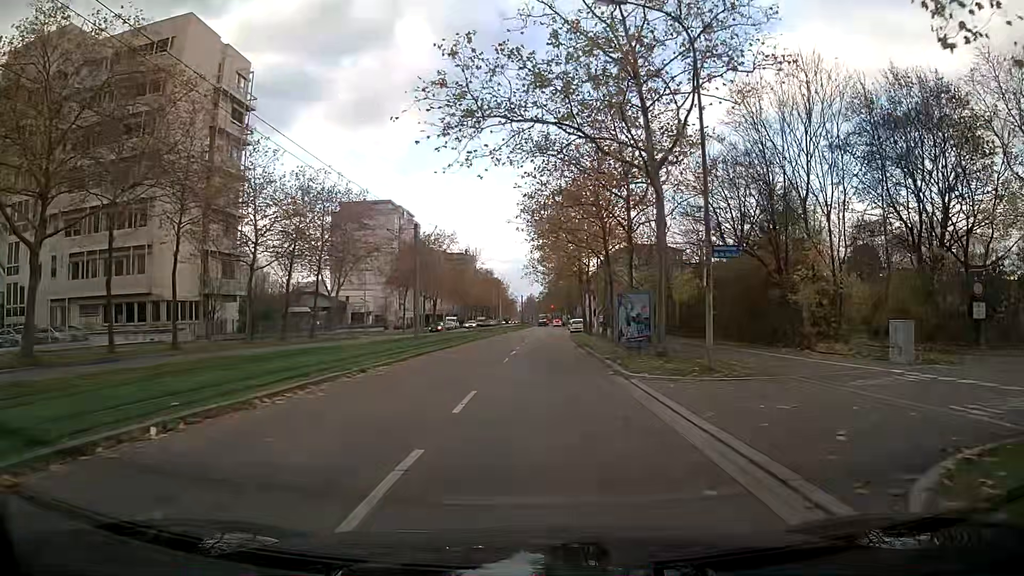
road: tertiary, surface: asphalt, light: Day
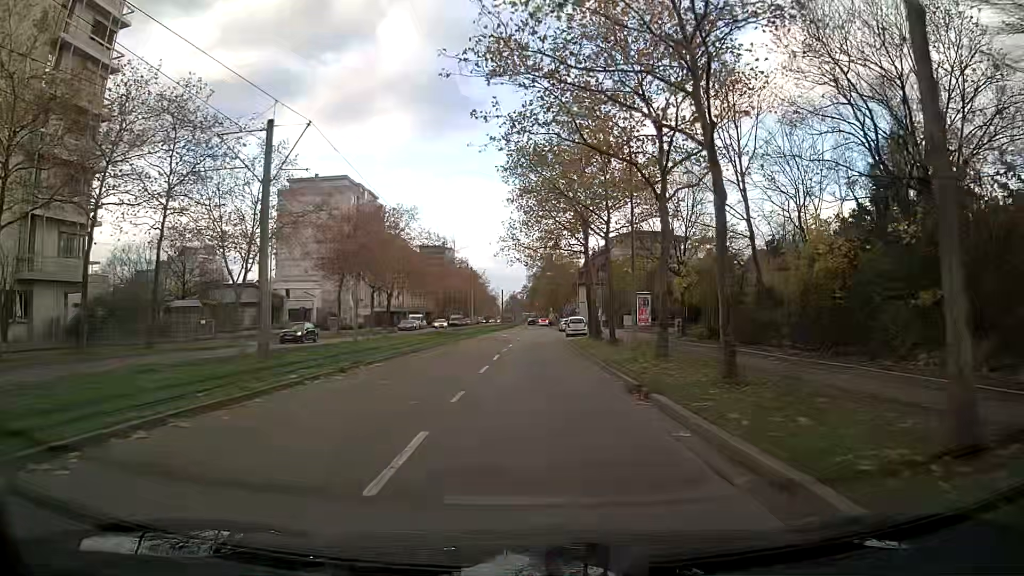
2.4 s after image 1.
(+0.3, +22.9) m; +2°
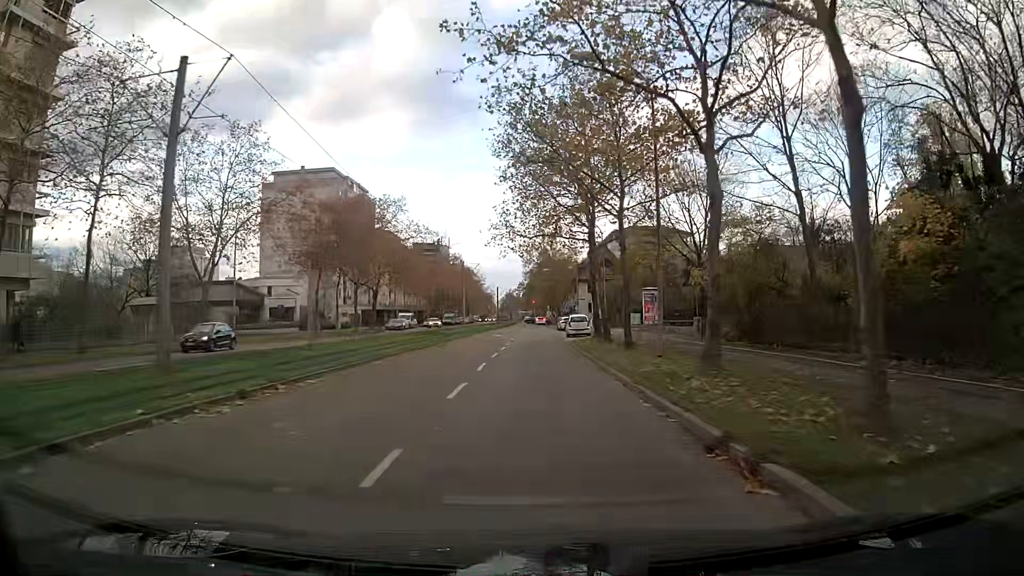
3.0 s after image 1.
(0.0, +5.8) m; 0°
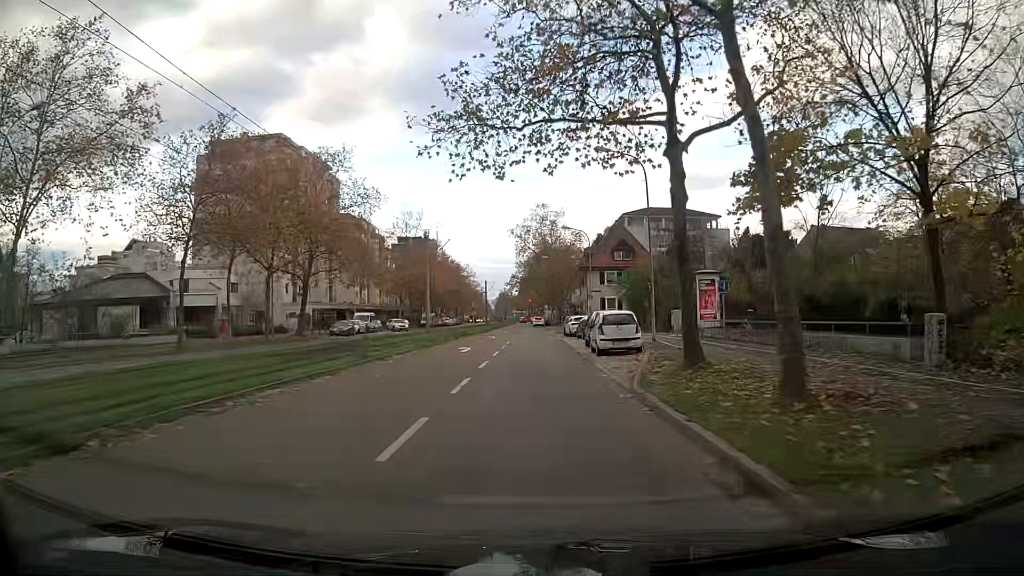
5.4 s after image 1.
(0.0, +23.1) m; 0°
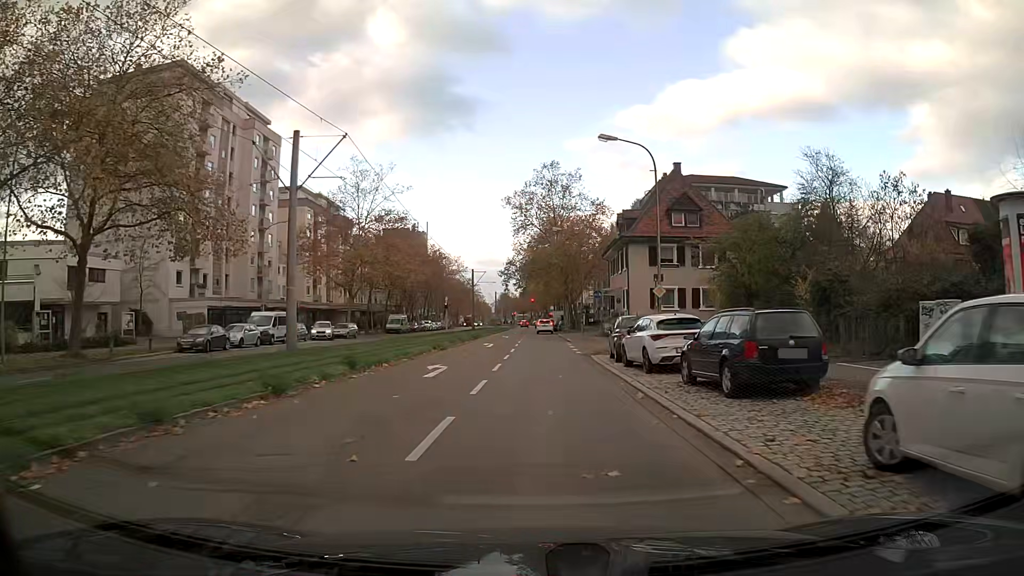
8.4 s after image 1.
(-0.2, +30.1) m; 0°
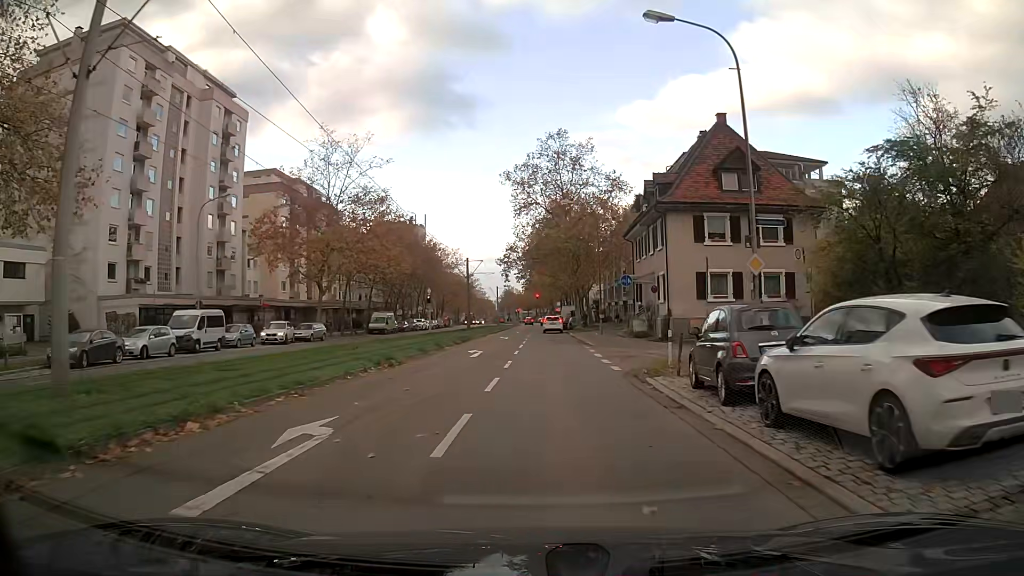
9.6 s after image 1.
(0.0, +11.8) m; -1°
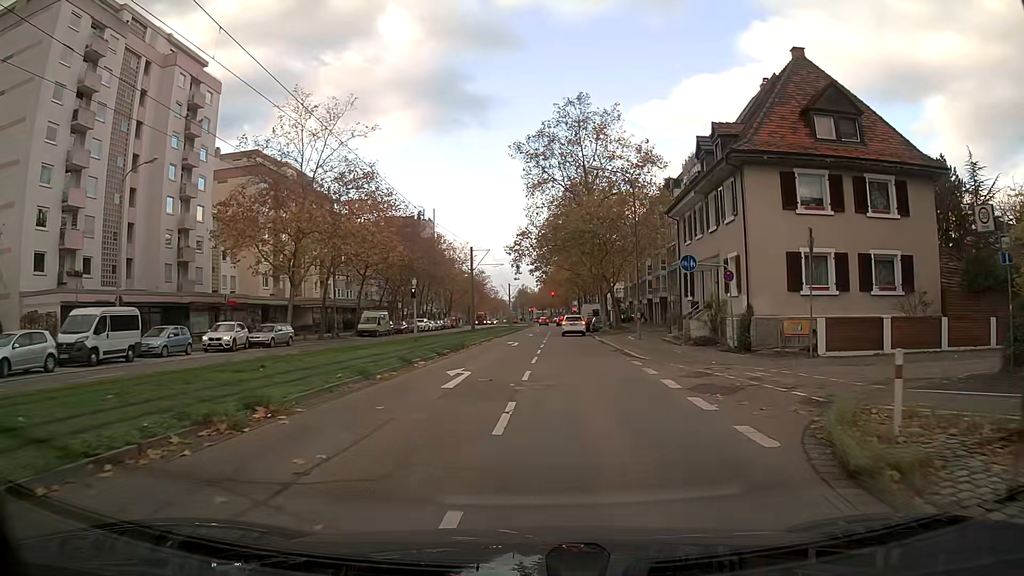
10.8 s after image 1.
(-0.1, +10.7) m; -1°
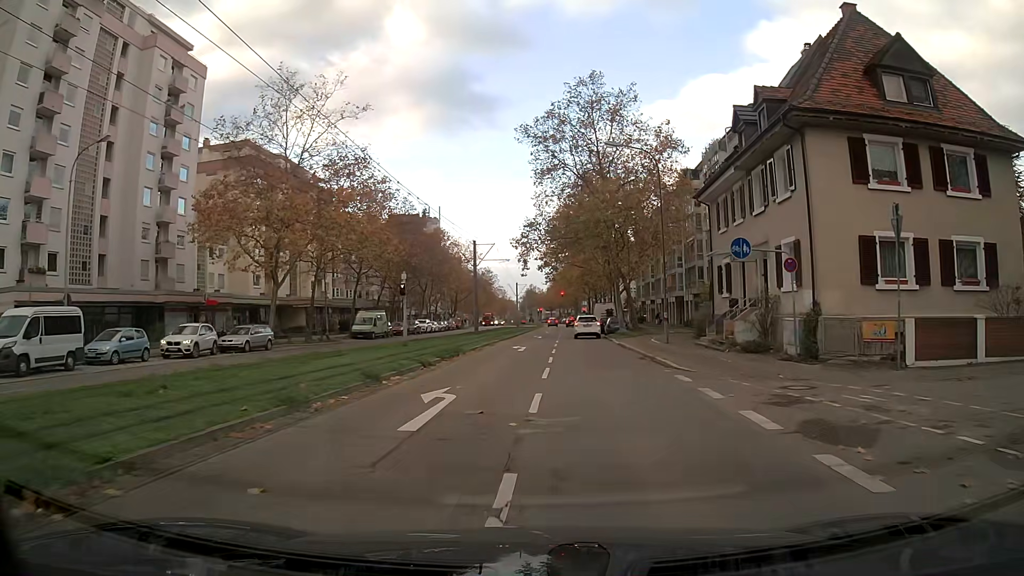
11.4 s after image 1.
(0.0, +5.1) m; -1°
